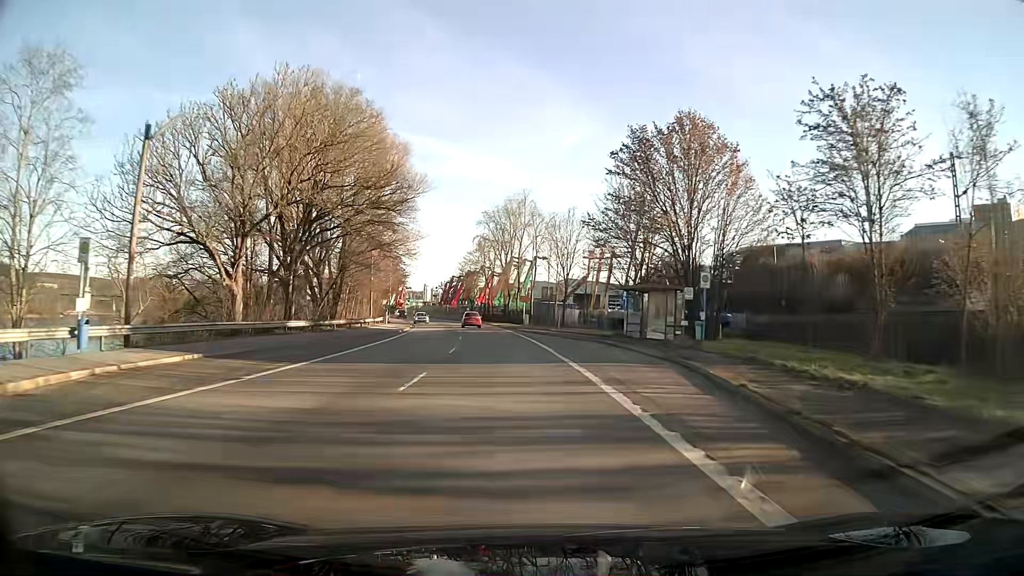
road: primary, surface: asphalt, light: Day
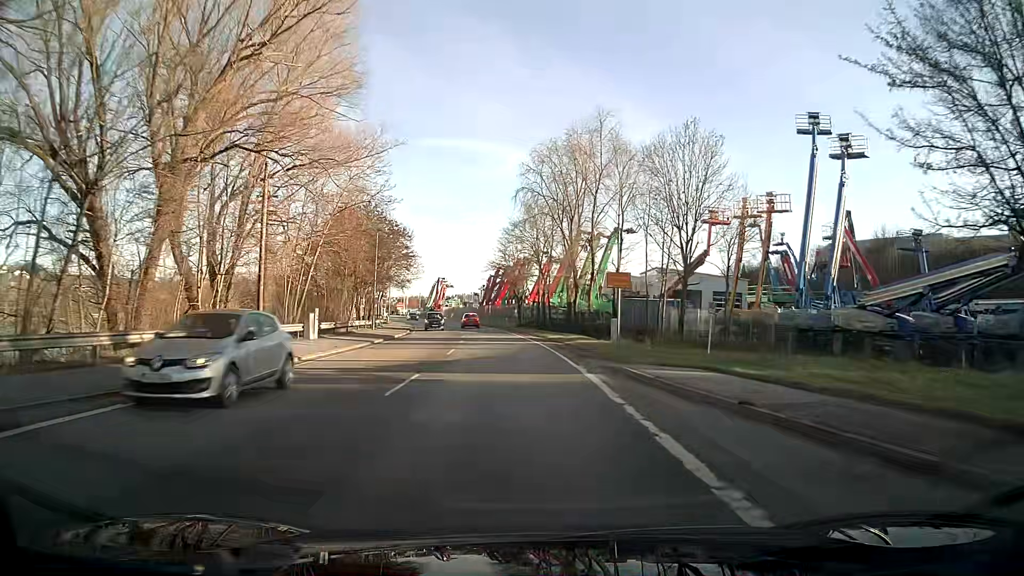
(-1.6, +36.4) m; -5°
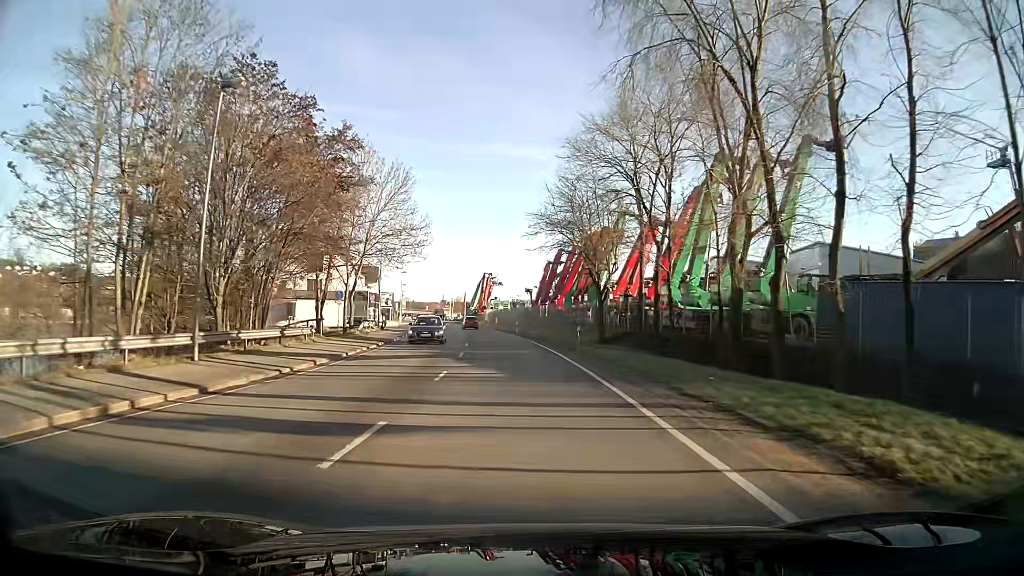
(-1.7, +36.3) m; -5°
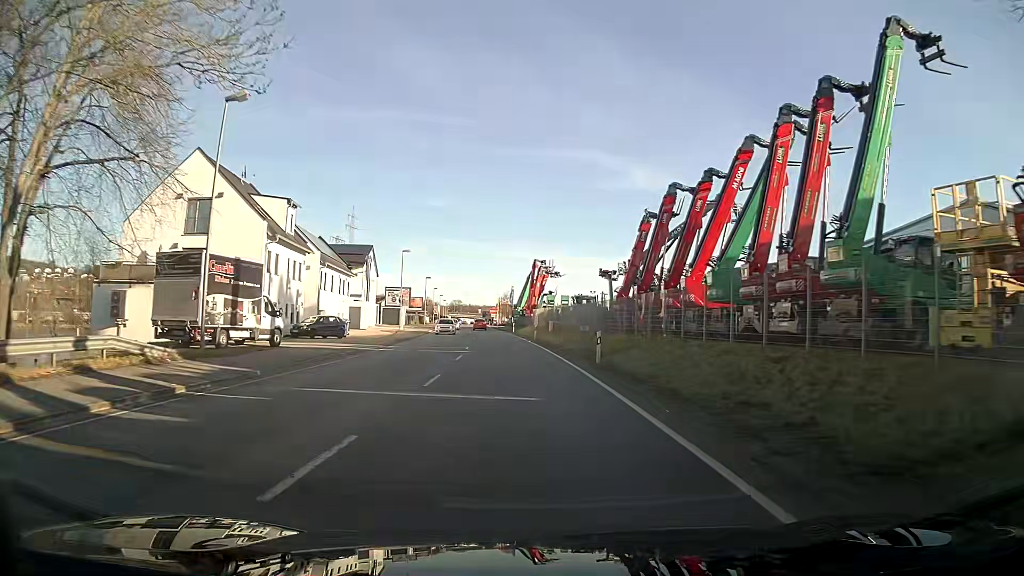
(-1.6, +37.6) m; -6°
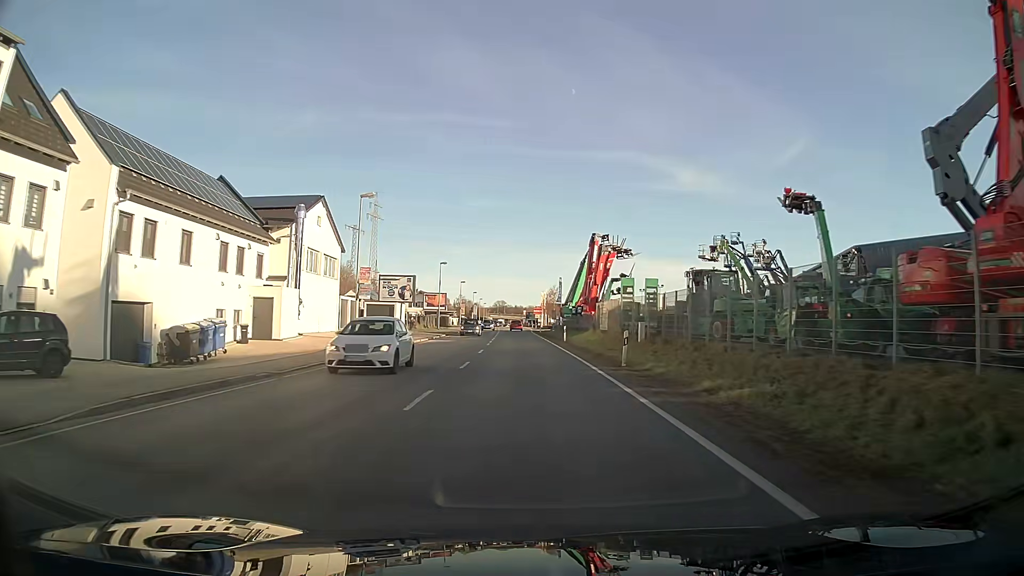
(-0.8, +31.2) m; -3°
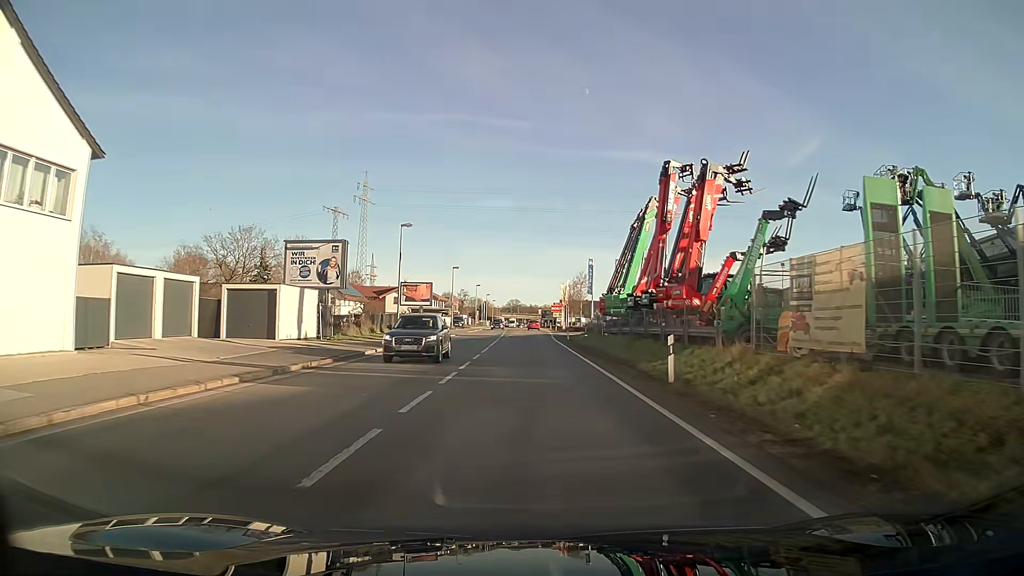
(-0.4, +32.1) m; -1°
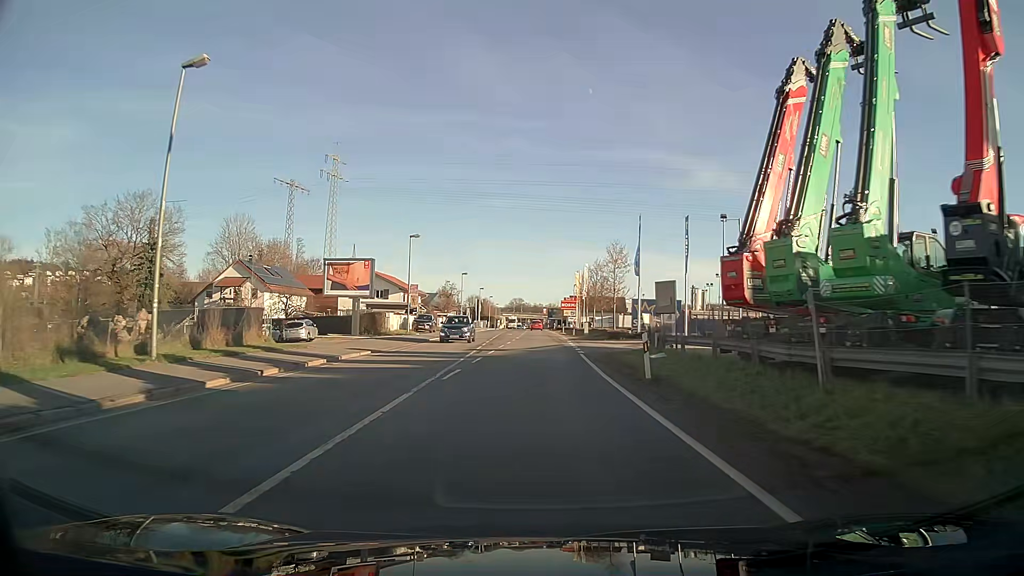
(-0.1, +32.2) m; 0°
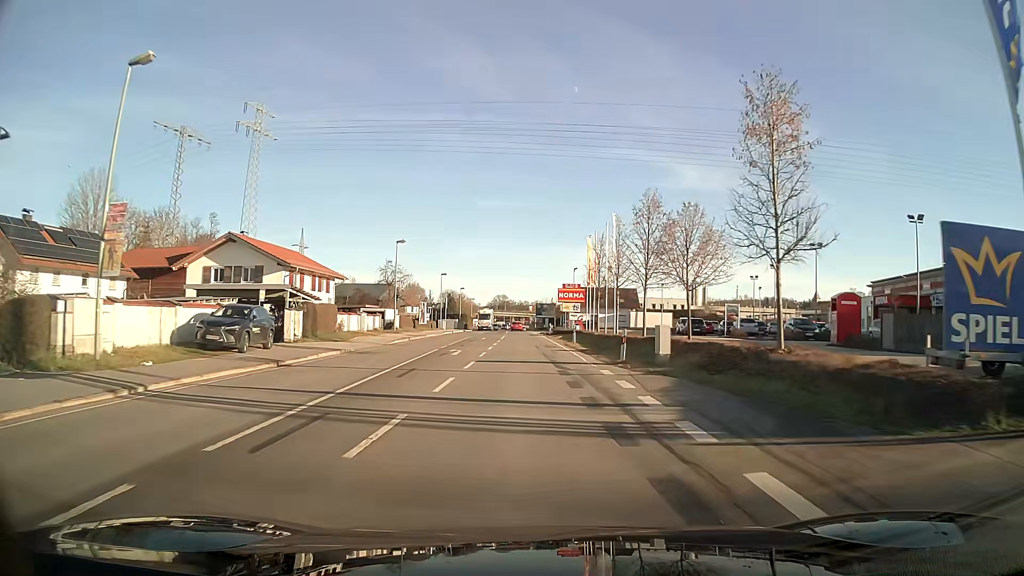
(+0.3, +38.7) m; +1°
(0, +10) (0, +20) (0, +30) (0, +40) (-1, +50) (-1, +60) (-1, +70) (-2, +80) (-2, +90) (-2, +100) m
